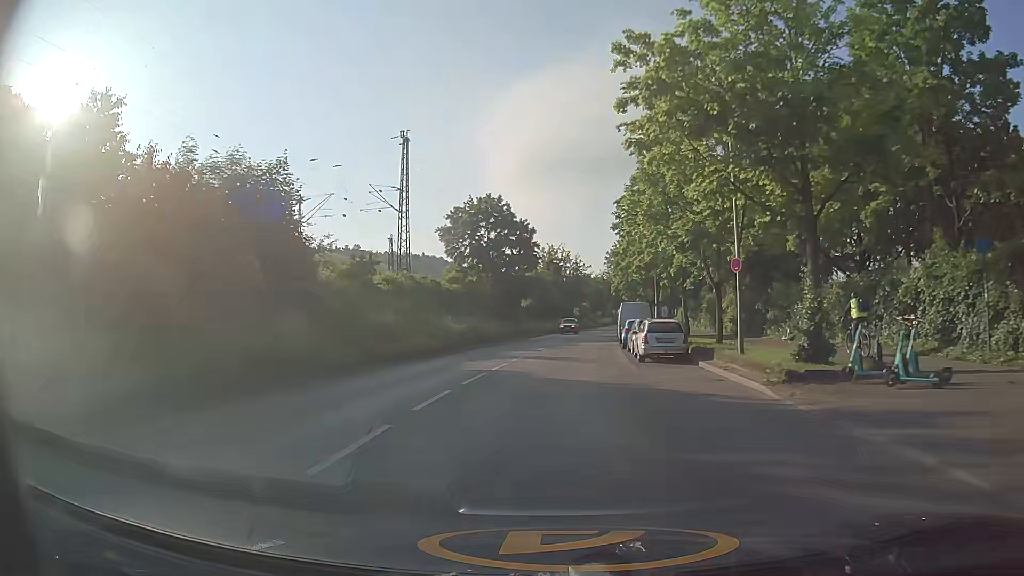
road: secondary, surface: asphalt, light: Day
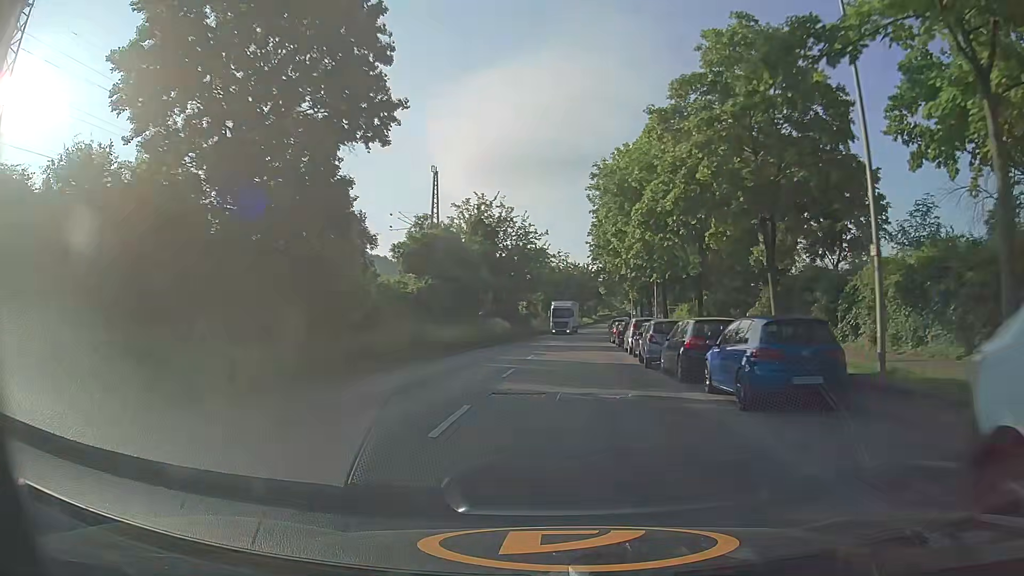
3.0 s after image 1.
(+1.4, +42.5) m; +4°
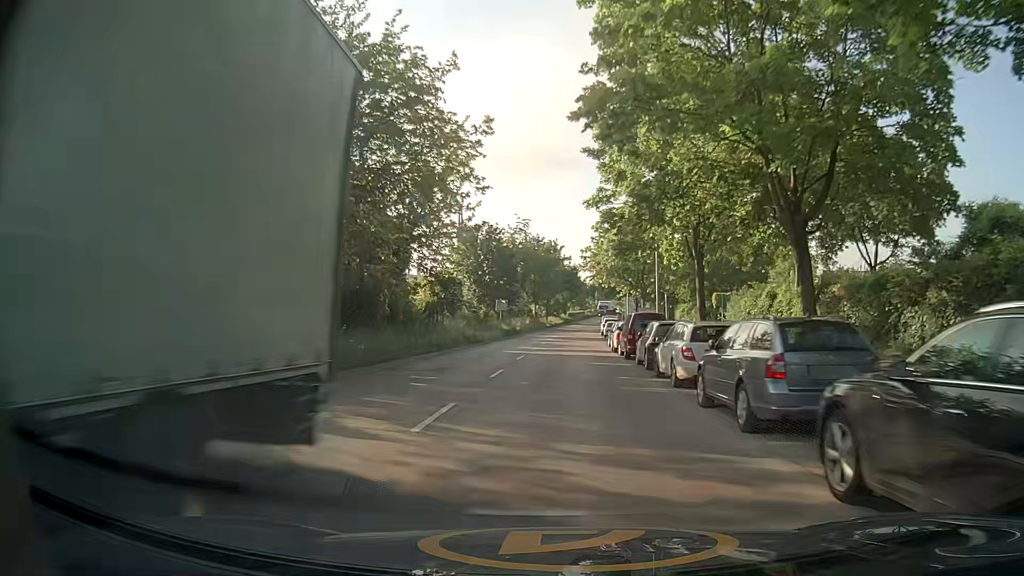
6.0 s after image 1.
(+1.6, +44.3) m; +3°
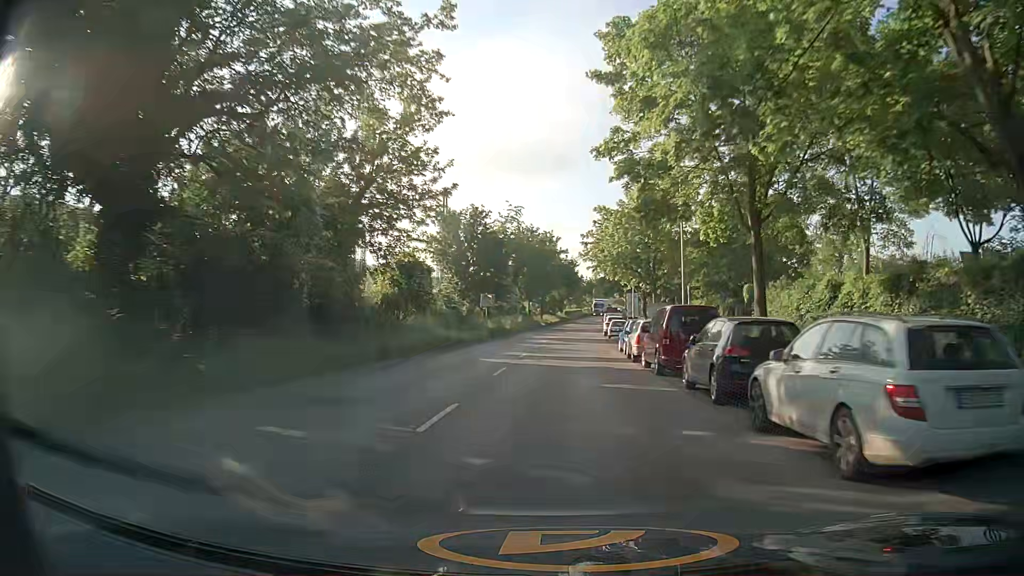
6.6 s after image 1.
(0.0, +9.0) m; 0°
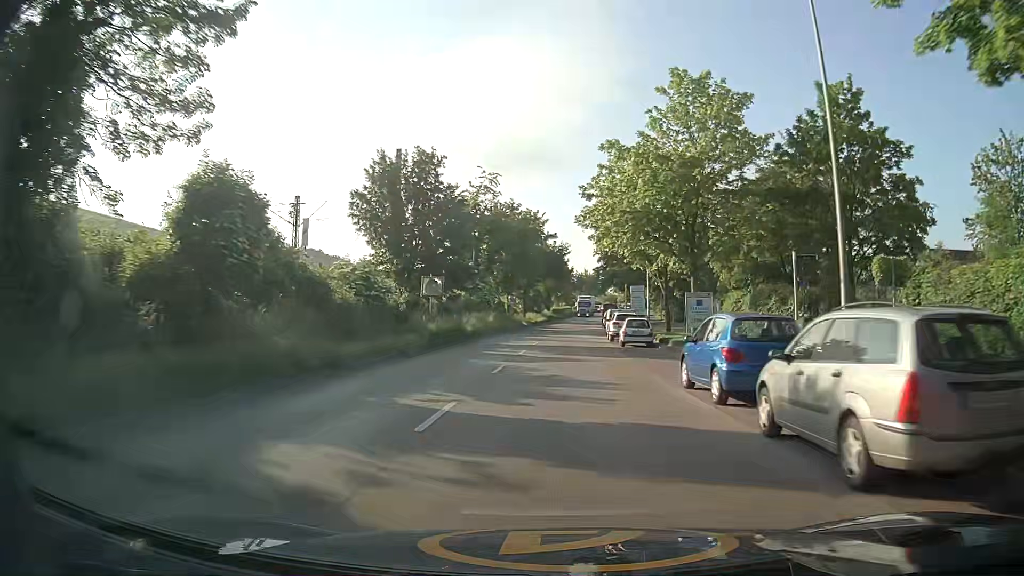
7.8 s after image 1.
(+0.3, +18.1) m; +2°
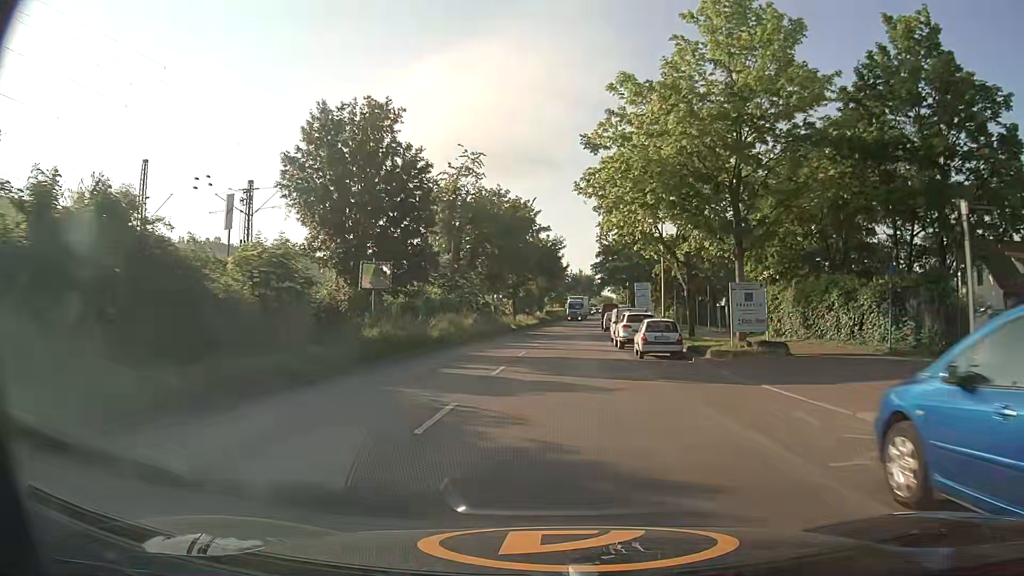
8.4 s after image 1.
(0.0, +9.1) m; 0°
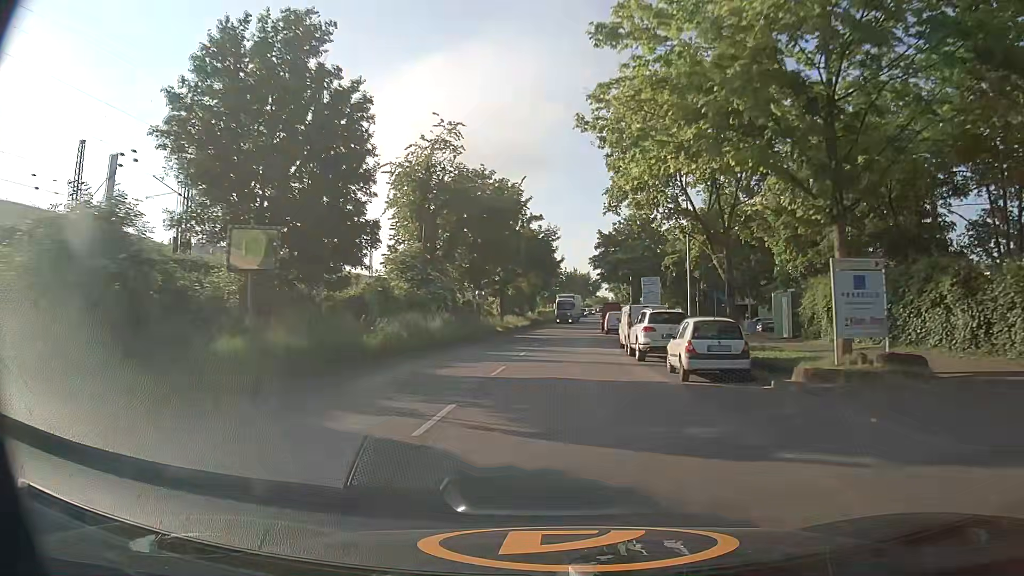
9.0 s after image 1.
(+0.1, +9.1) m; +1°
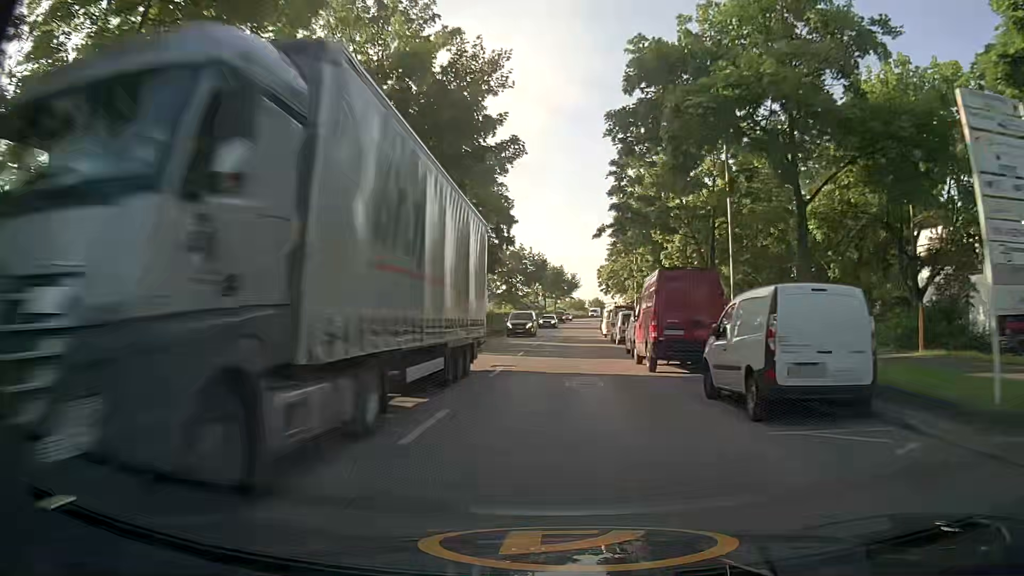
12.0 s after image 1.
(+1.1, +45.3) m; +3°
(0, +10) (0, +20) (0, +30) (0, +40) (+1, +50) (+1, +60) (+2, +70) (+2, +80) (+3, +90) (+4, +100) m
